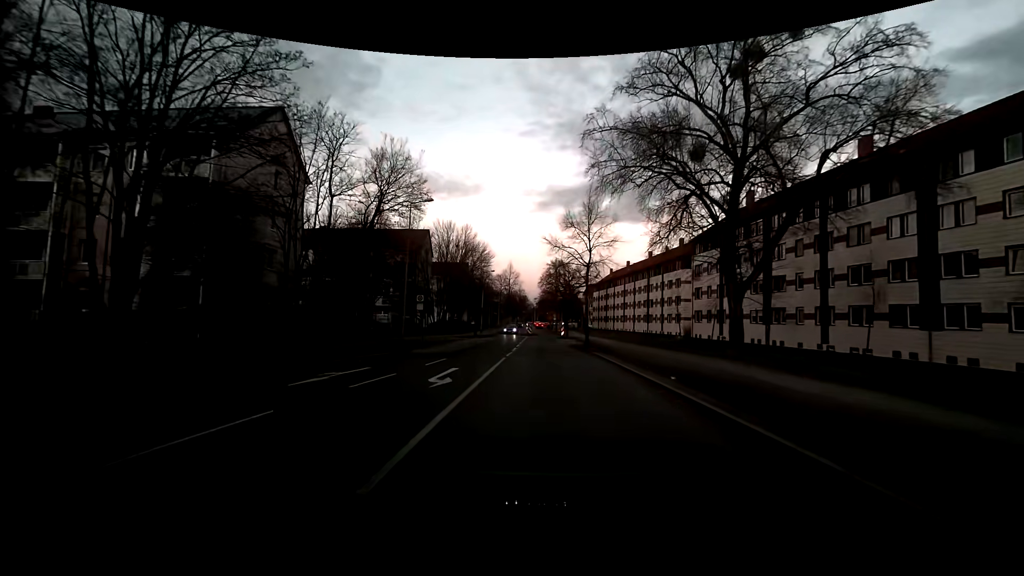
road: residential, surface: asphalt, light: Sunrise
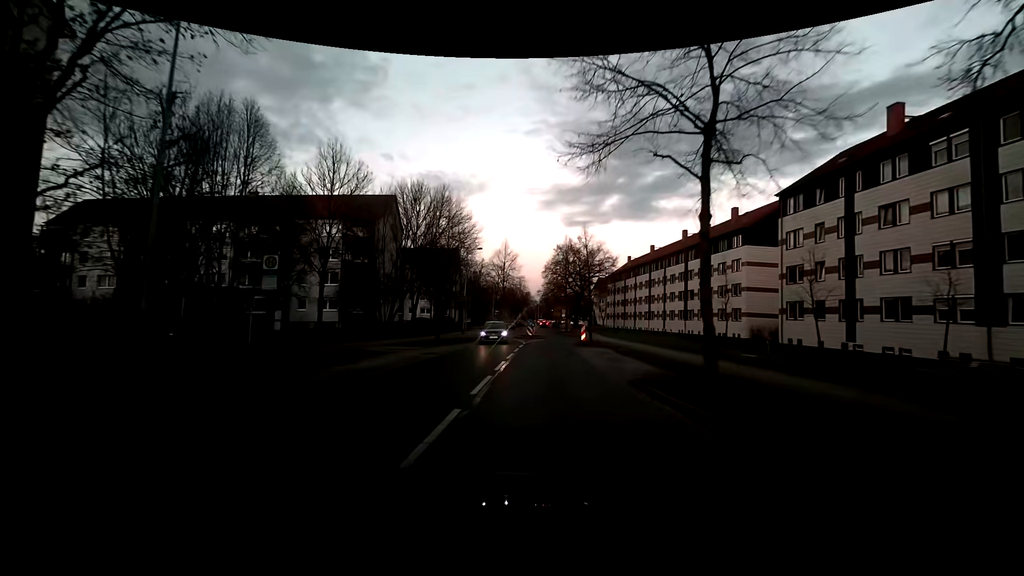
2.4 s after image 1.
(-0.1, +22.2) m; 0°
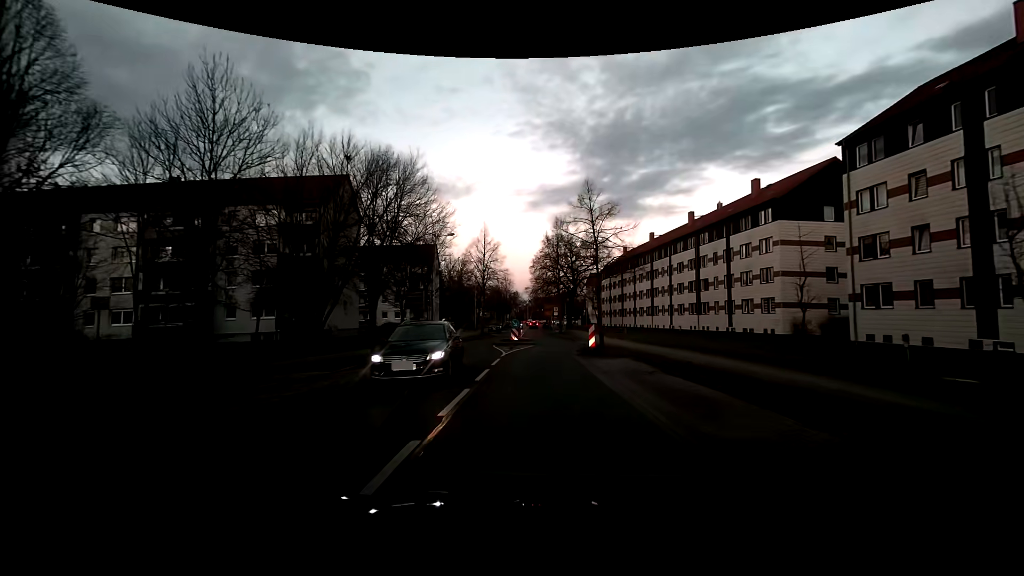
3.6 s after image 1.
(0.0, +11.0) m; +1°
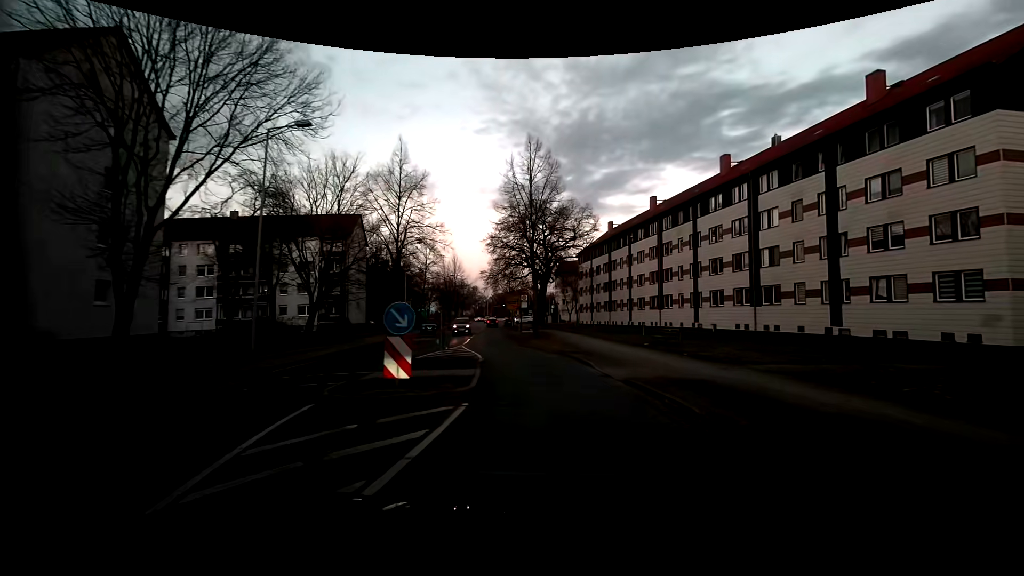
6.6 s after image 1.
(+0.1, +25.1) m; +4°
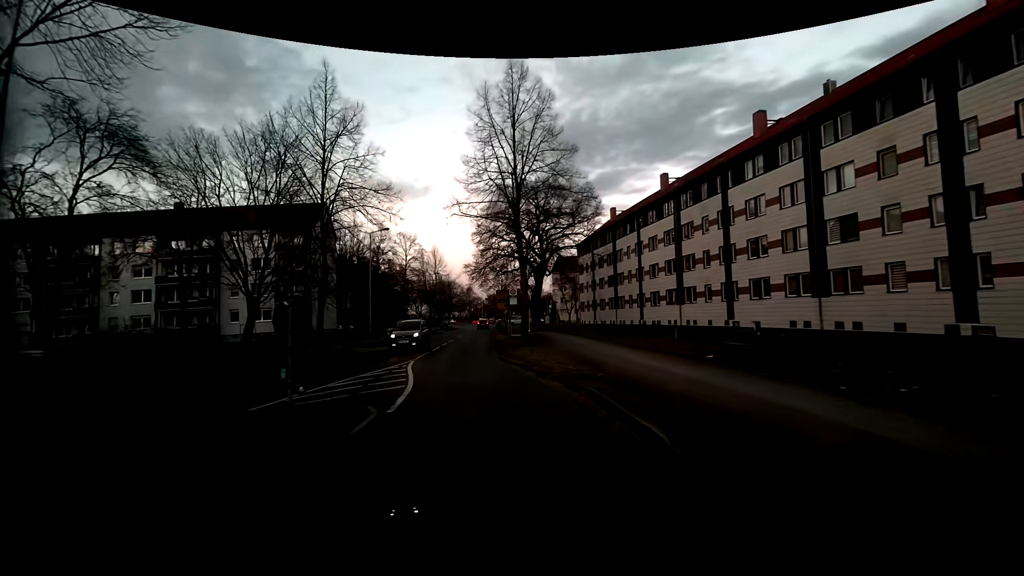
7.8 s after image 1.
(+0.4, +9.8) m; 0°
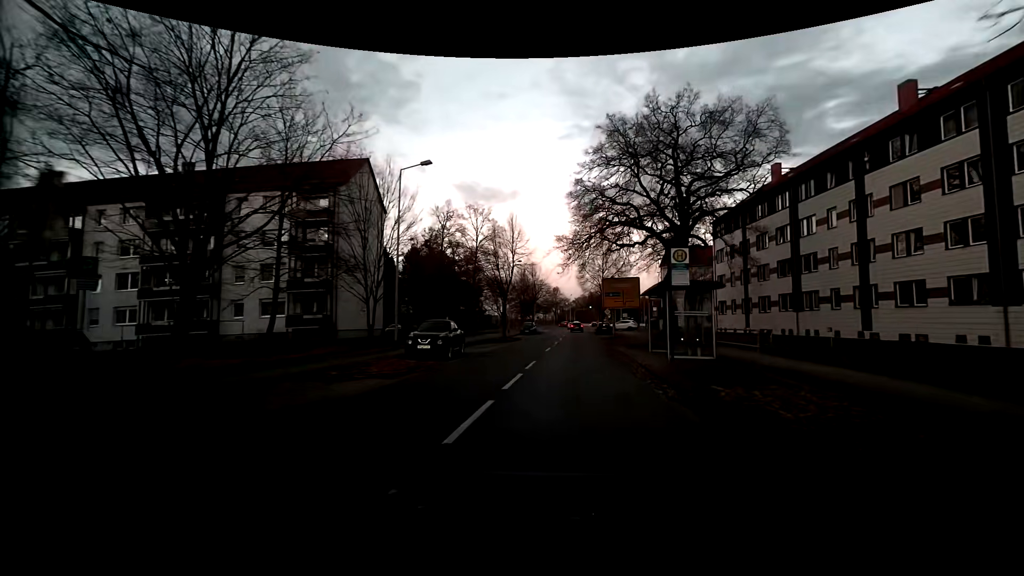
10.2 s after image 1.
(-3.1, +19.9) m; -9°
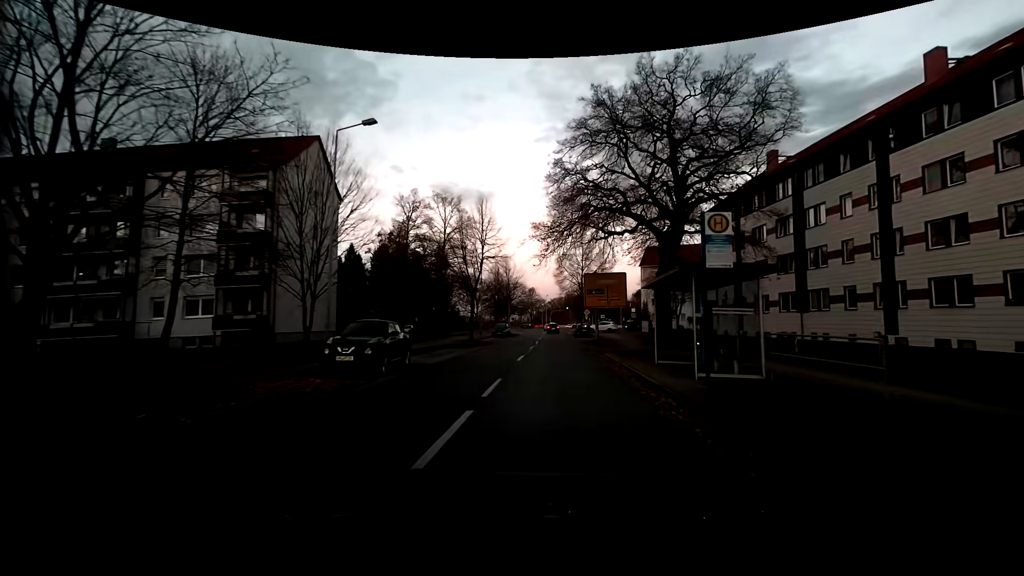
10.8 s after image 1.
(+0.1, +5.5) m; +2°
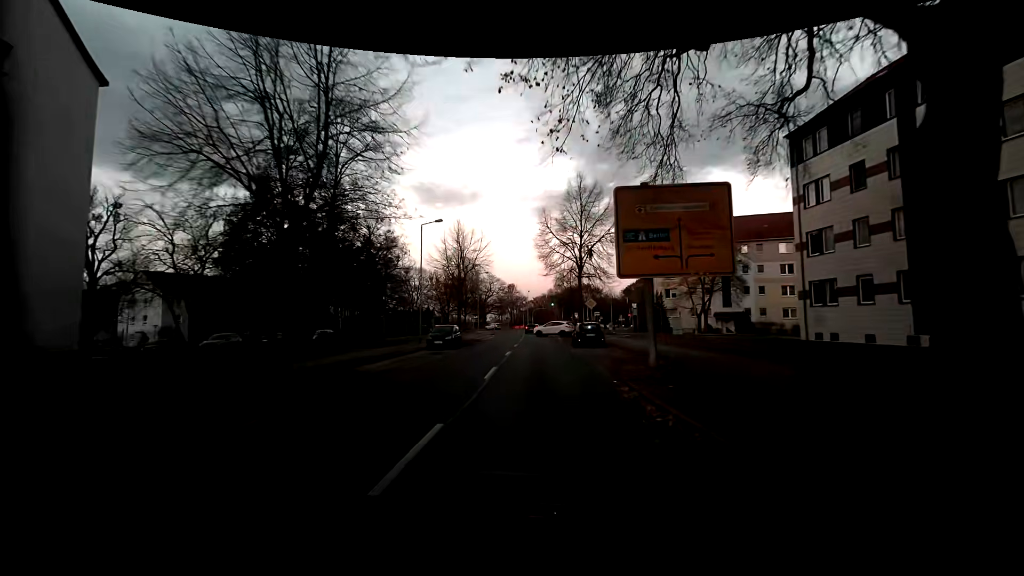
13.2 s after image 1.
(+1.1, +23.5) m; +3°
